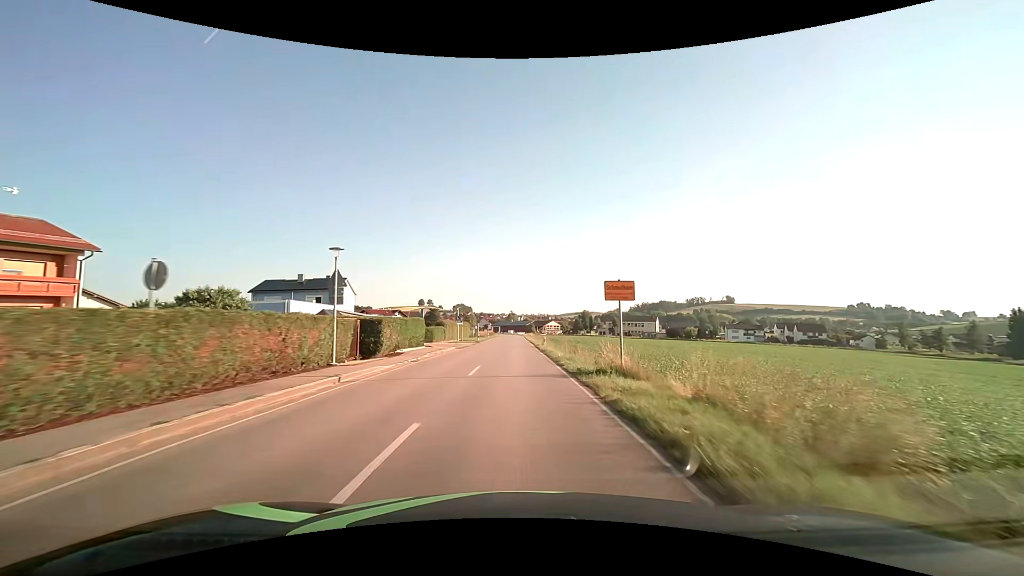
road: secondary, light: Day
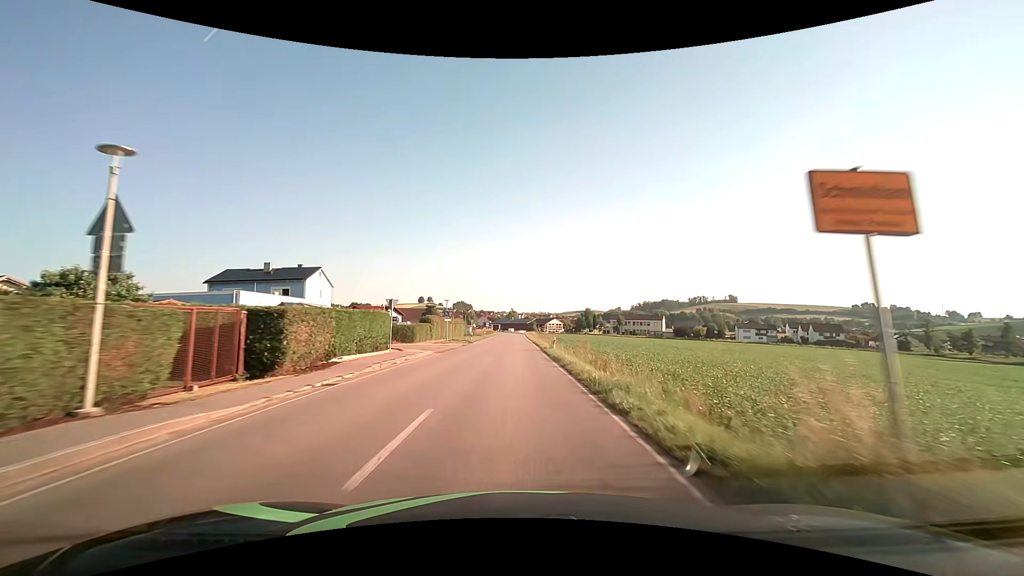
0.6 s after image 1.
(0.0, +10.8) m; 0°
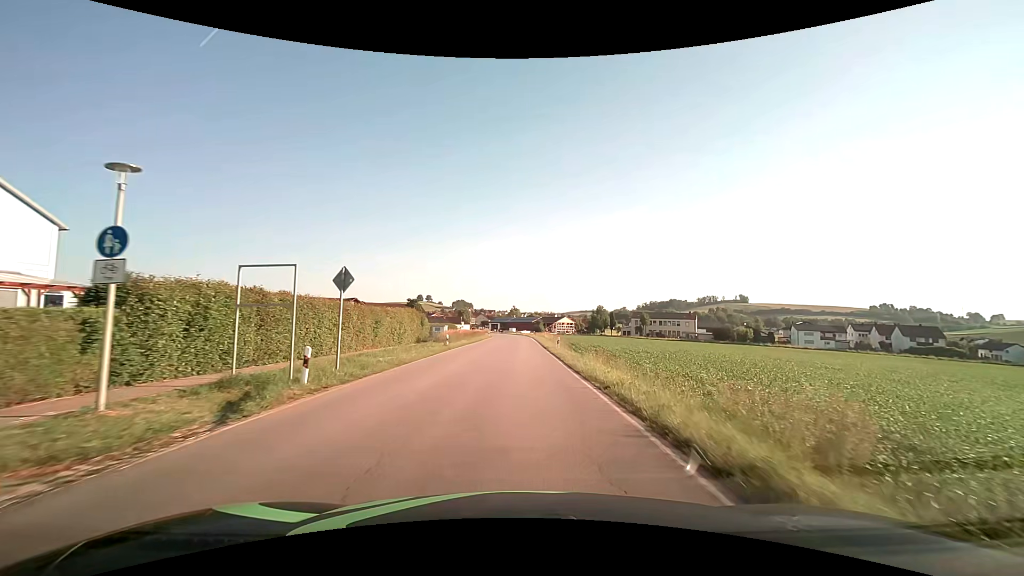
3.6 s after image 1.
(-0.2, +43.6) m; 0°
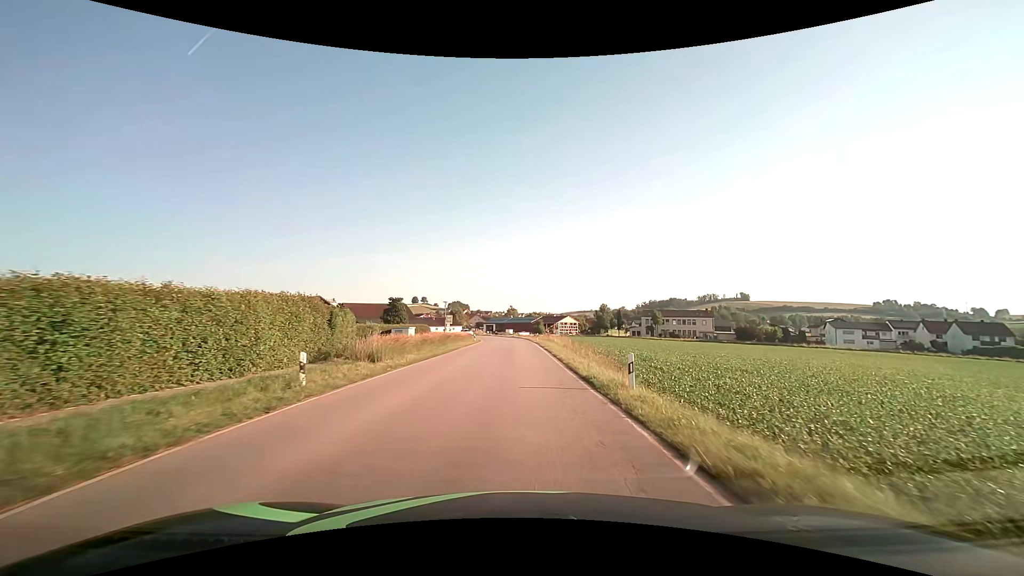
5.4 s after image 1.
(0.0, +22.6) m; 0°
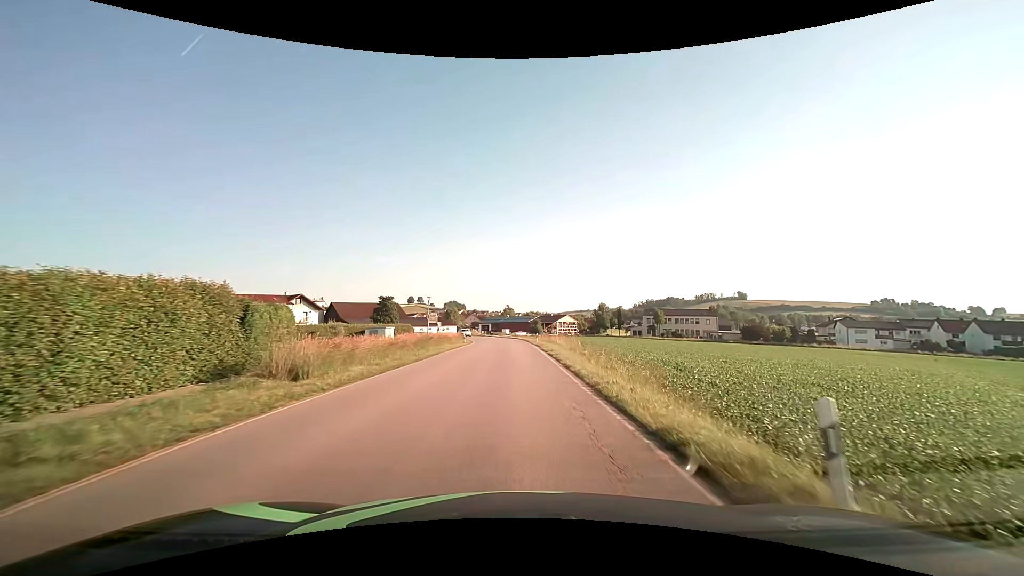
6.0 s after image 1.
(0.0, +7.6) m; 0°
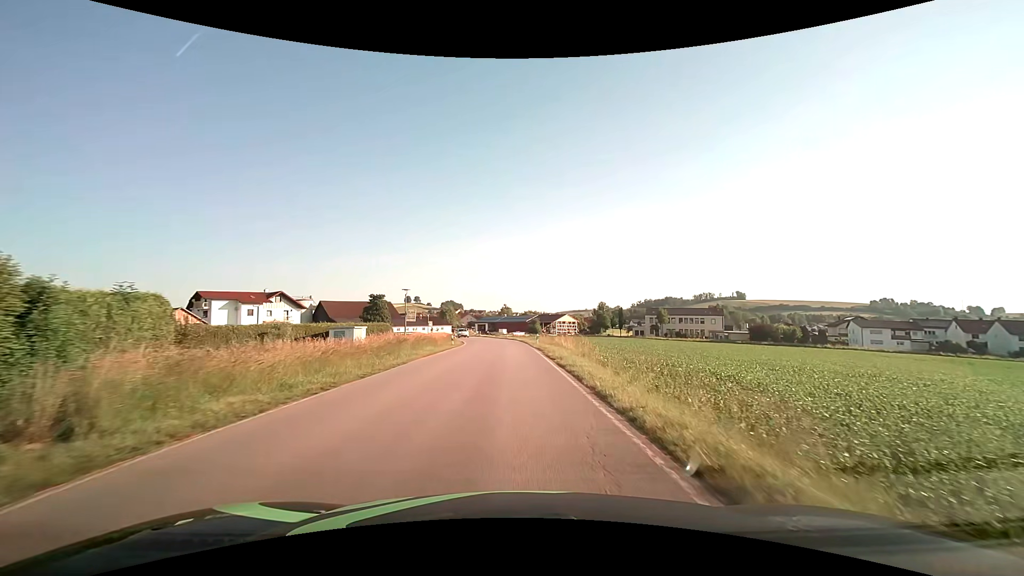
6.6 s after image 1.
(0.0, +7.6) m; 0°
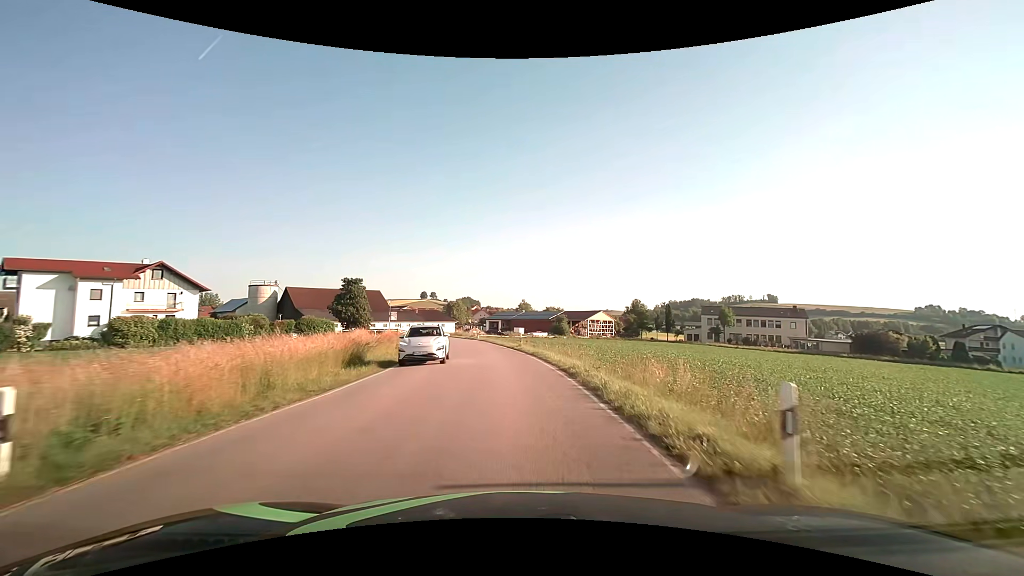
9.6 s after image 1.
(-0.6, +38.4) m; -2°
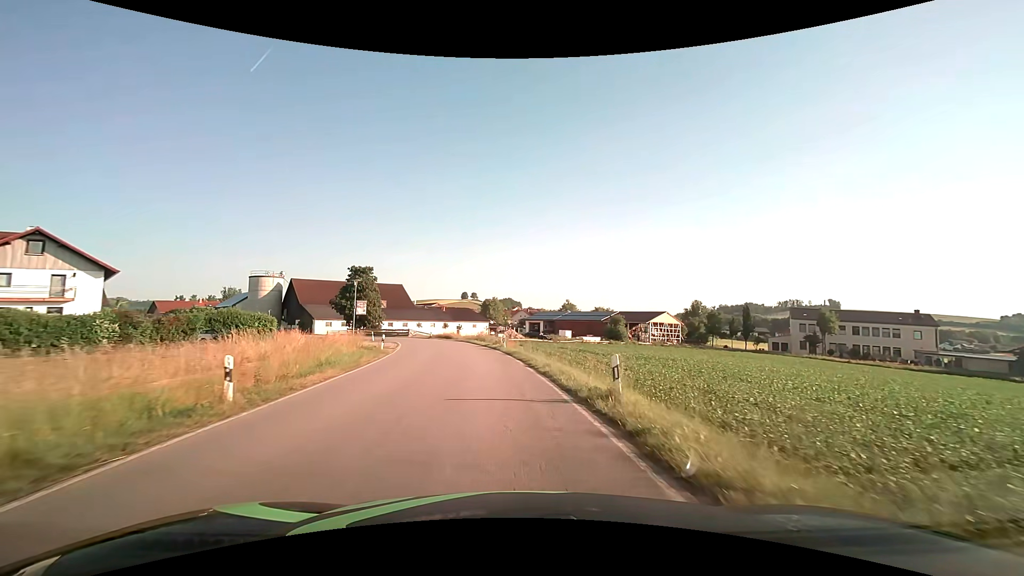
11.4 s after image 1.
(-0.7, +23.1) m; -4°
(0, +10) (-1, +20) (-3, +30) (-5, +40) (-7, +49) (-11, +59) (-16, +67) (-22, +75) (-29, +82) (-37, +88) m
